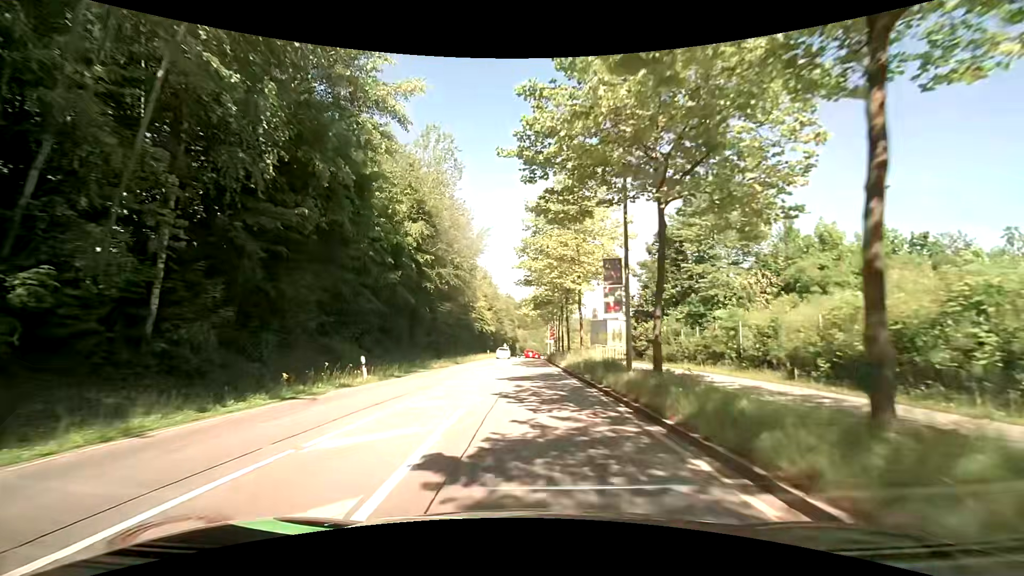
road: secondary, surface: asphalt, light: Day
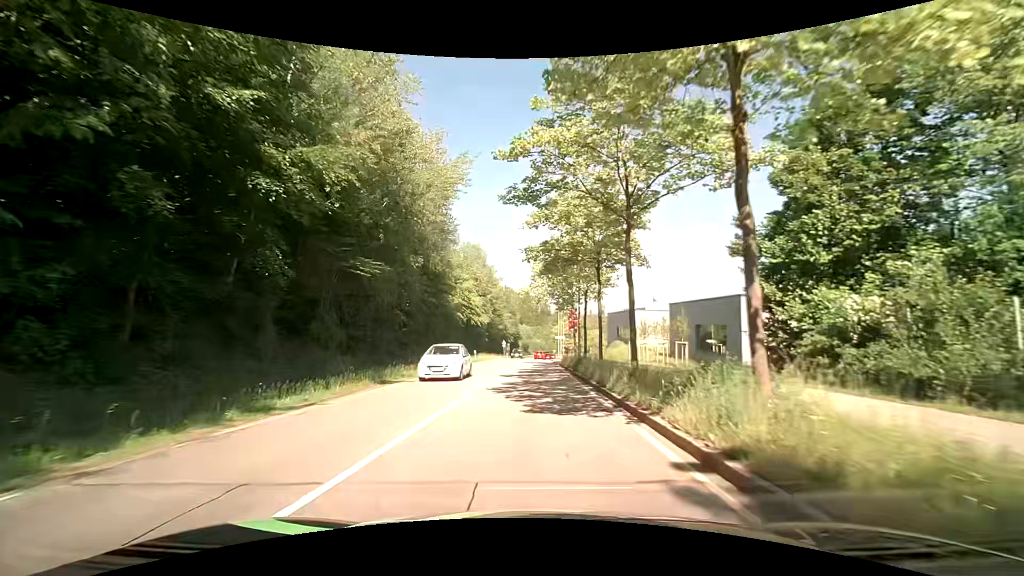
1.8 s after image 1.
(-0.1, +21.7) m; 0°
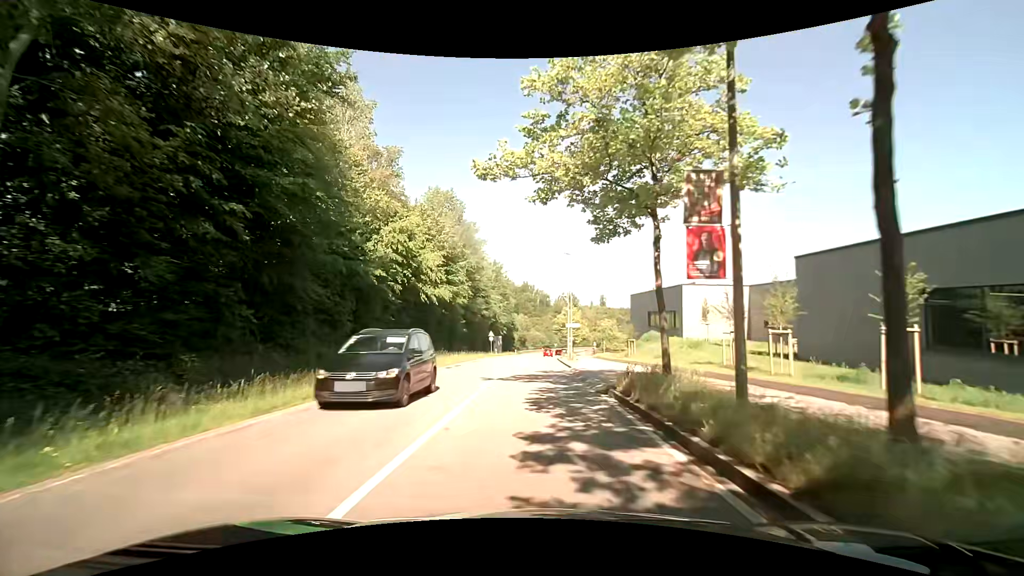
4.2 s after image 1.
(+0.1, +26.4) m; +1°
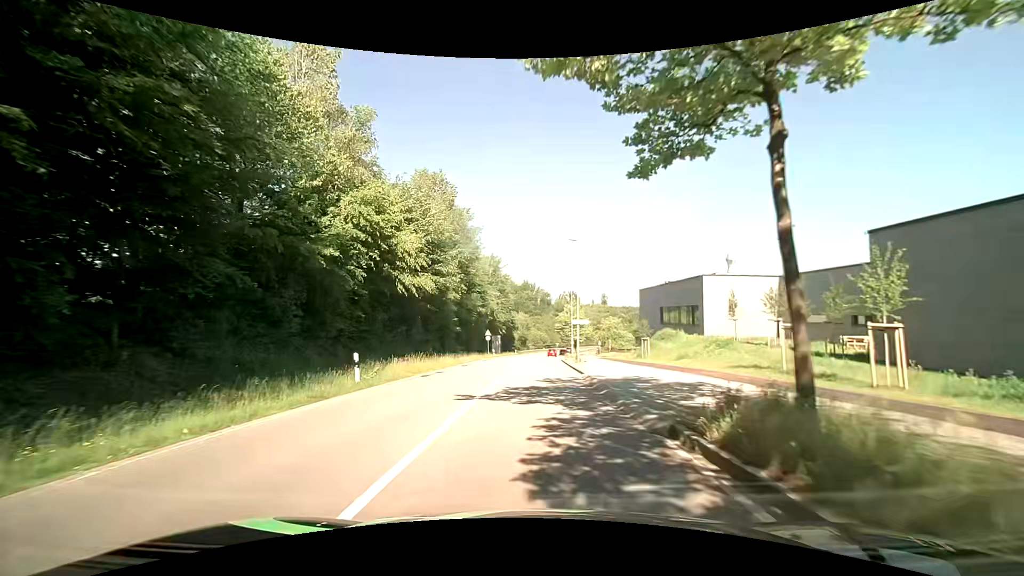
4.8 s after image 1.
(0.0, +6.1) m; -1°
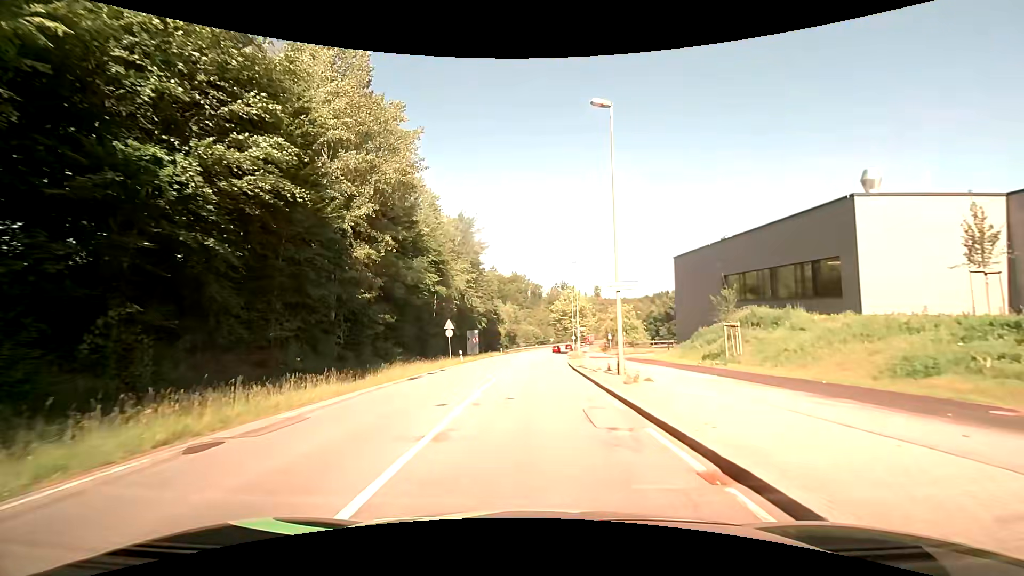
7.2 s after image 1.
(+0.4, +23.4) m; +1°
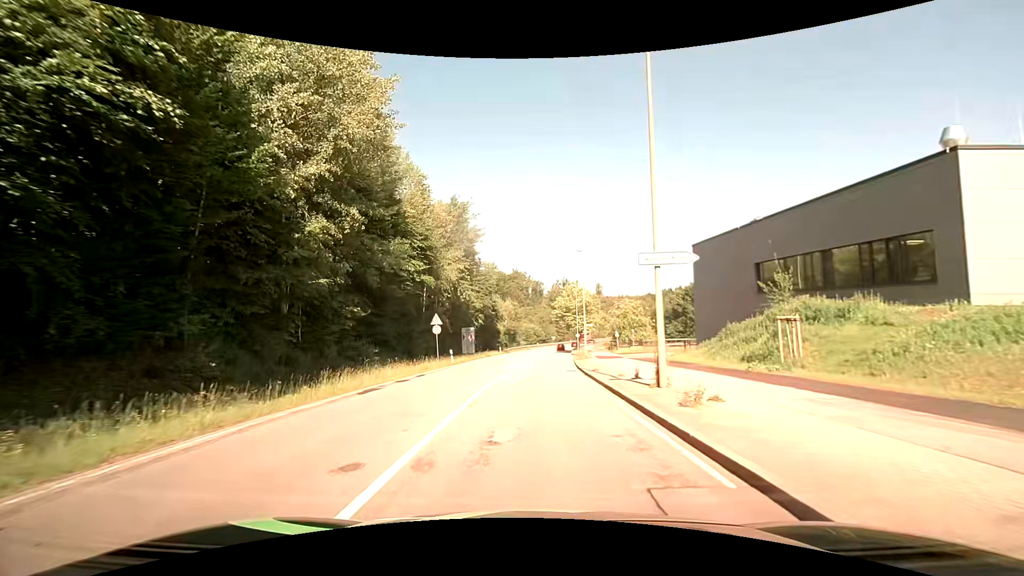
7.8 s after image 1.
(0.0, +5.5) m; 0°
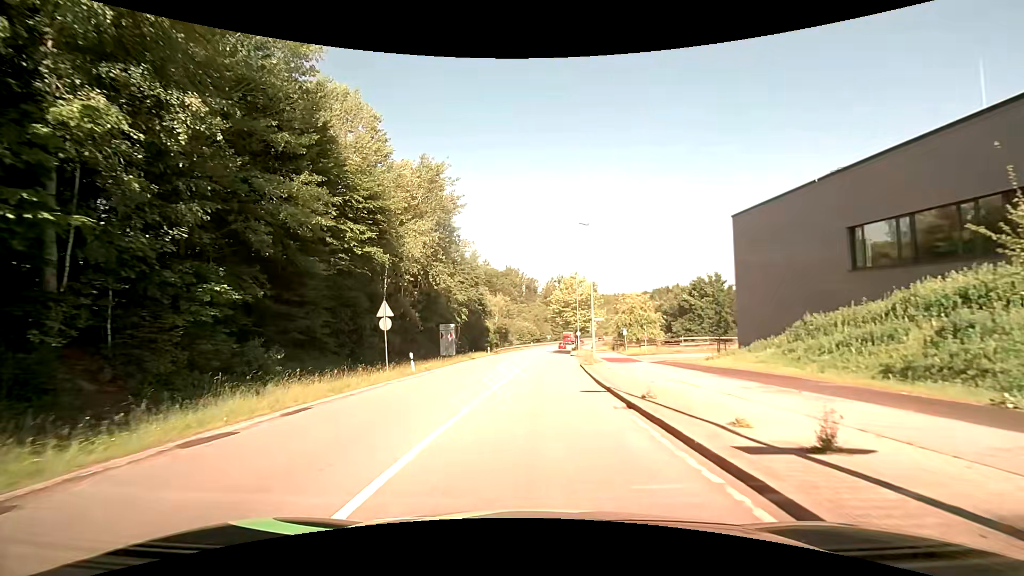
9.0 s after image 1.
(0.0, +10.5) m; 0°
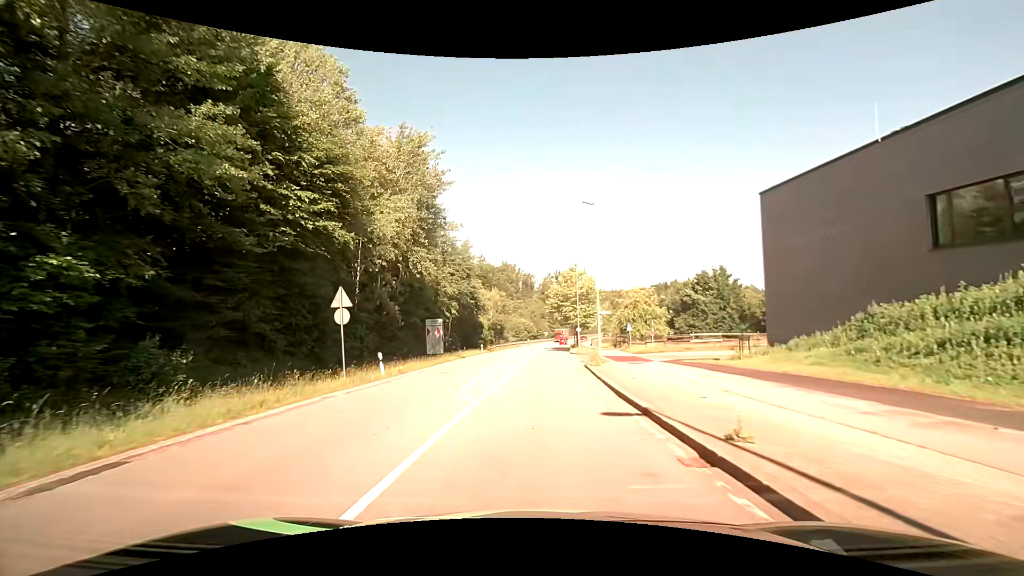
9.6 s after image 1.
(0.0, +4.8) m; +1°
